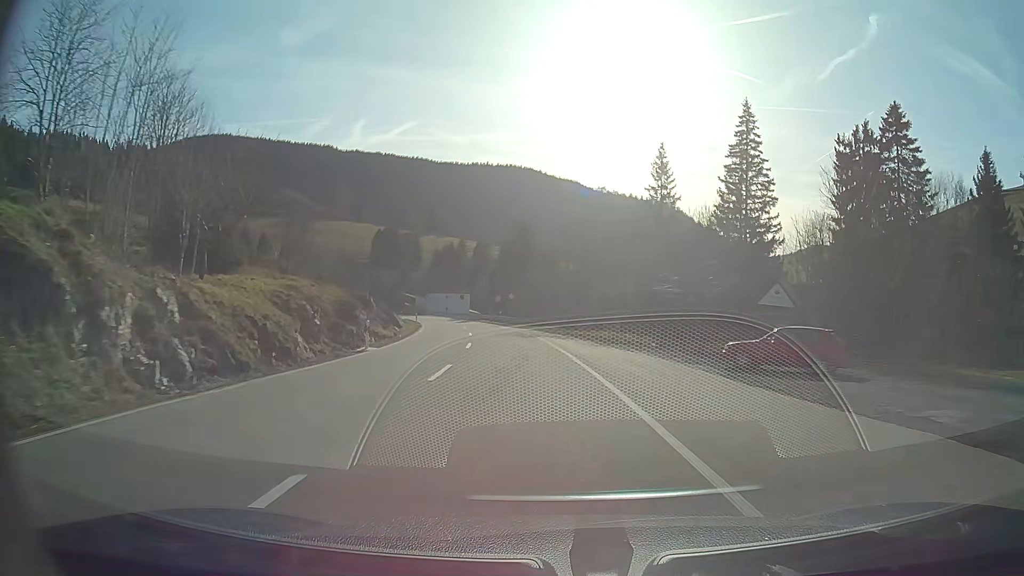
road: secondary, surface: asphalt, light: Day
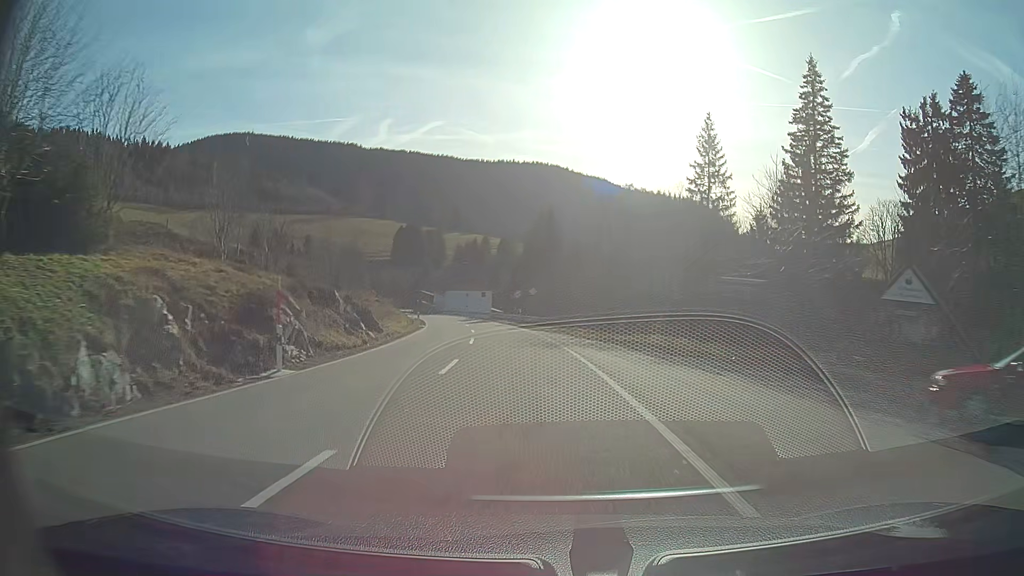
(-0.2, +11.0) m; -2°
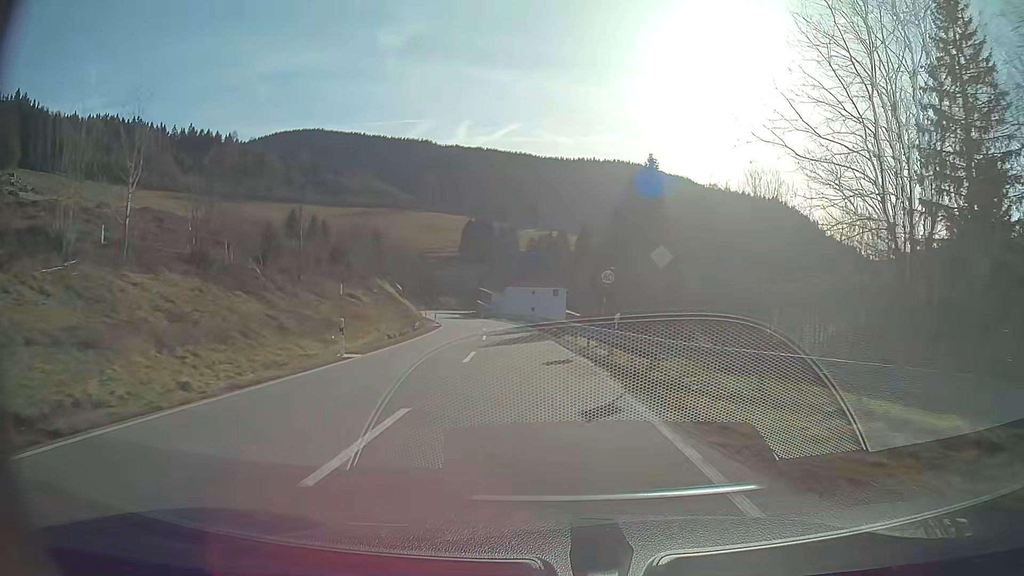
(-1.9, +33.0) m; -7°
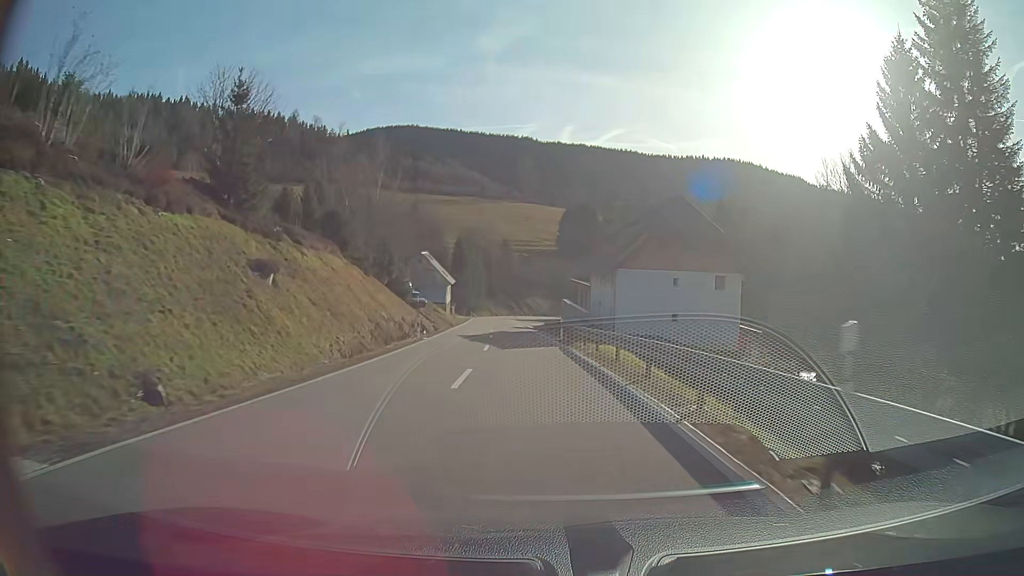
(-4.0, +52.7) m; -9°
